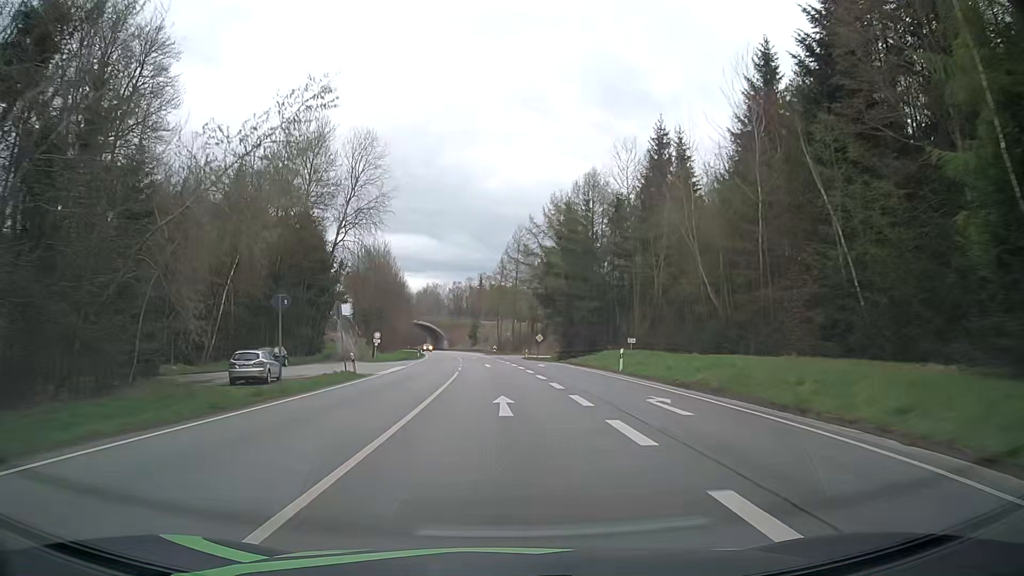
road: primary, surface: asphalt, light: Day
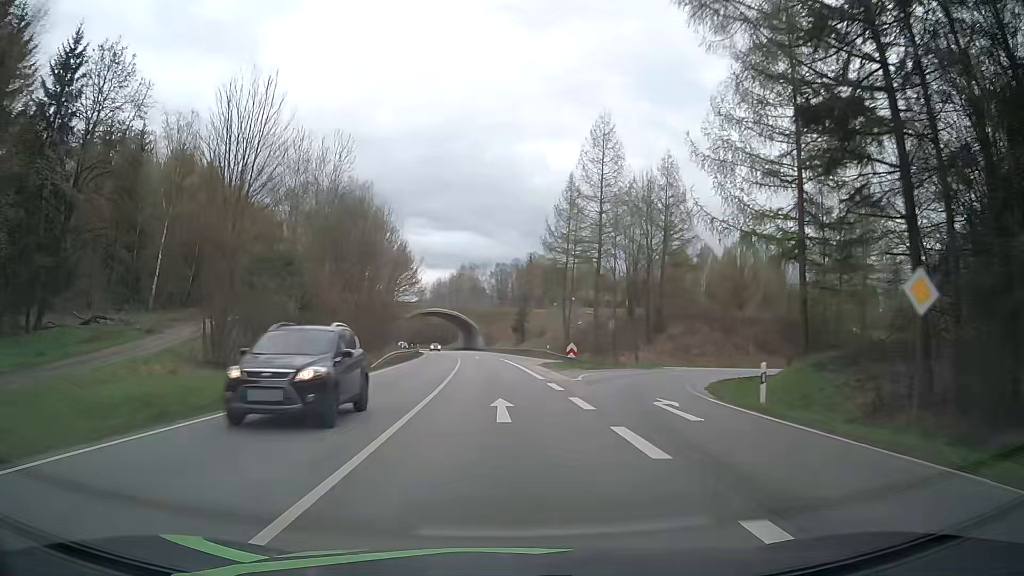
(-1.9, +61.1) m; -4°
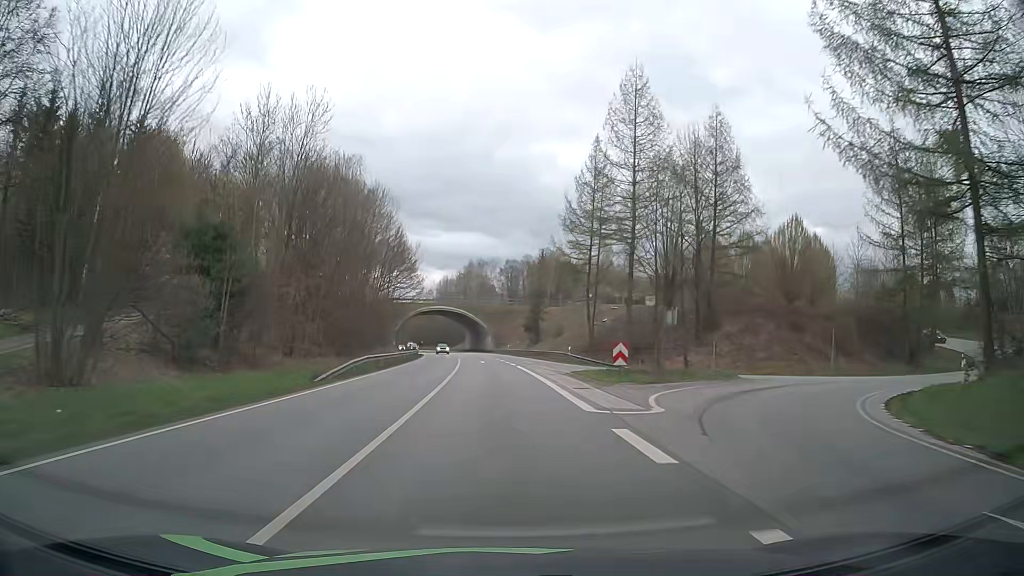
(-0.1, +12.2) m; -1°
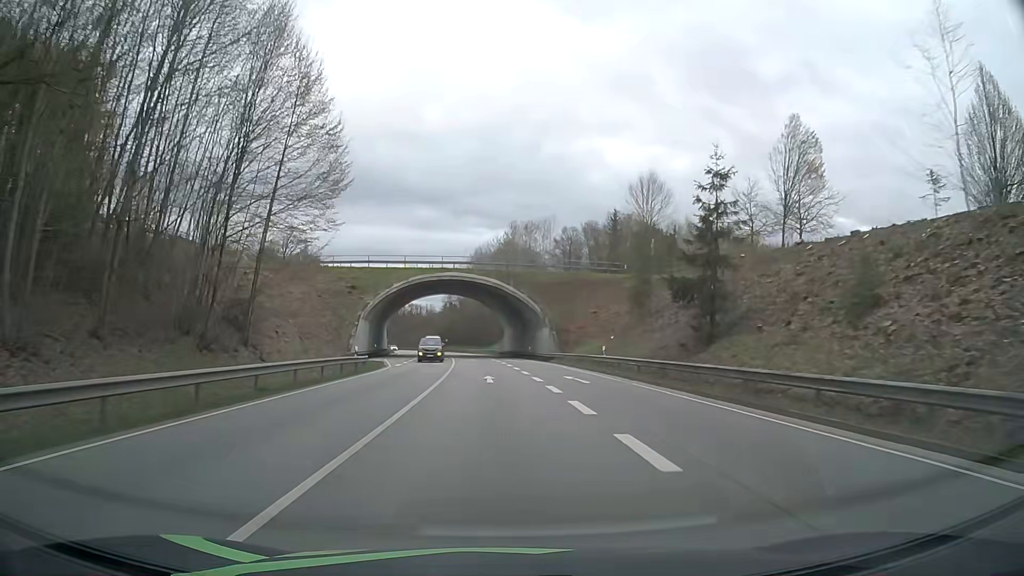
(-2.1, +60.9) m; -4°
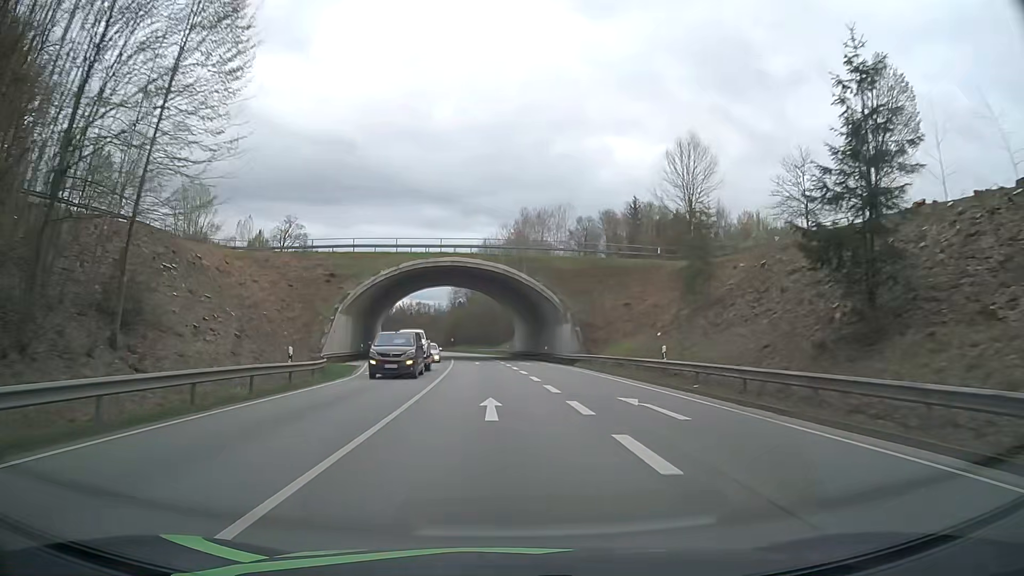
(-0.1, +12.1) m; -1°
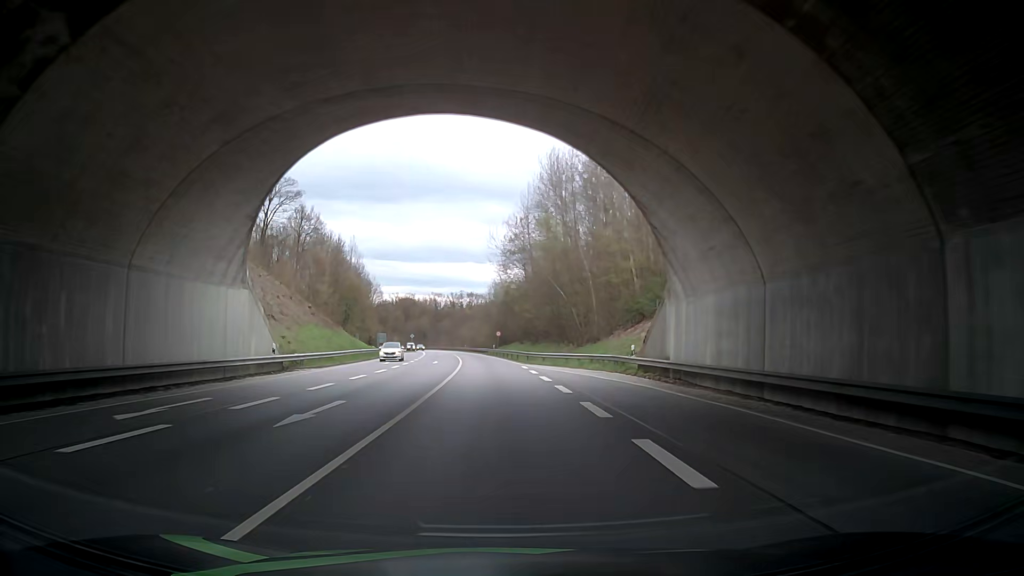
(-2.4, +60.6) m; -5°
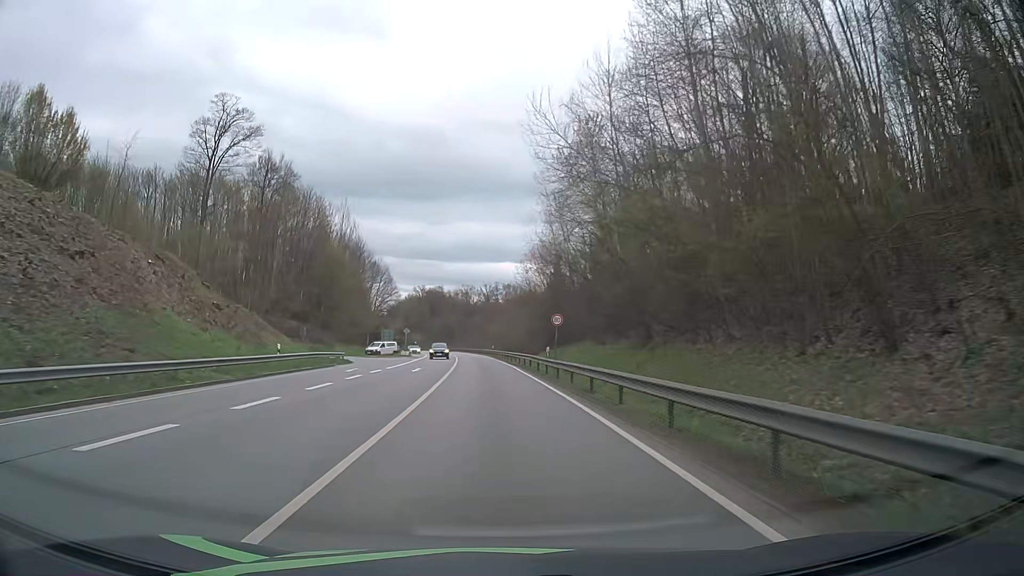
(-1.2, +48.1) m; -3°
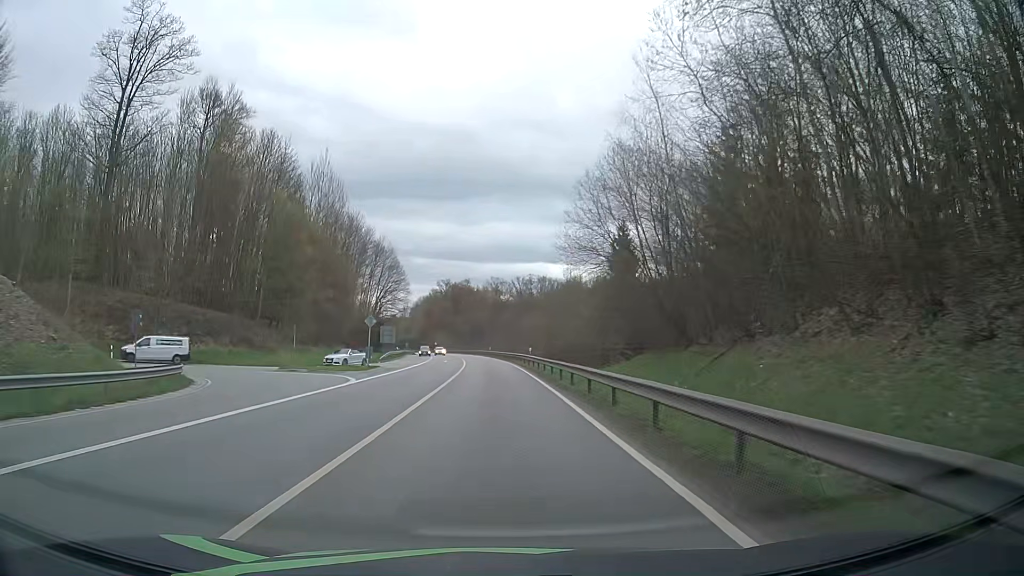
(-1.0, +36.0) m; -4°
(0, +10) (0, +20) (0, +30) (0, +40) (-1, +50) (-1, +60) (-2, +70) (-2, +80) (-3, +90) (-4, +100) m
